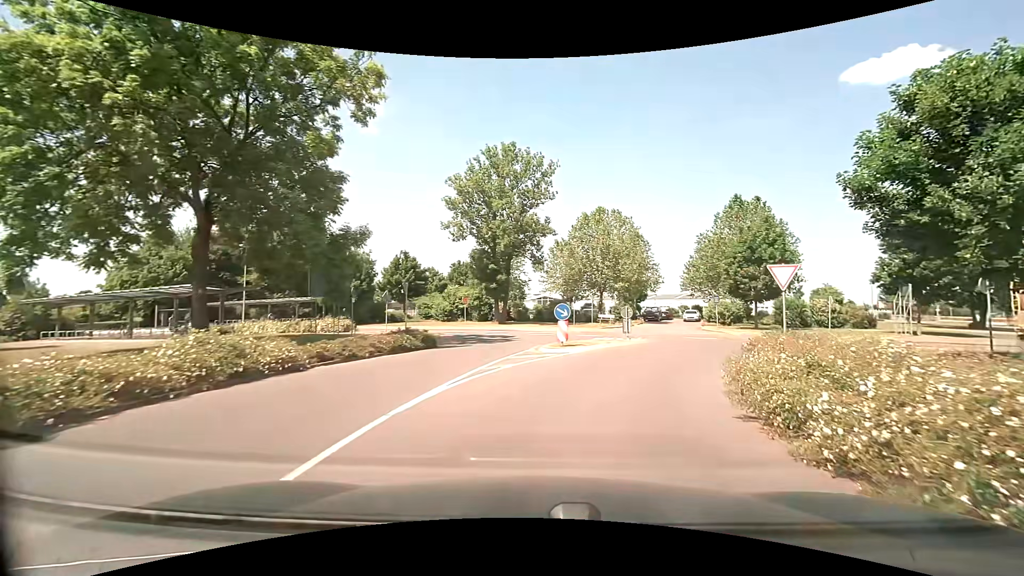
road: secondary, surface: asphalt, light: Day
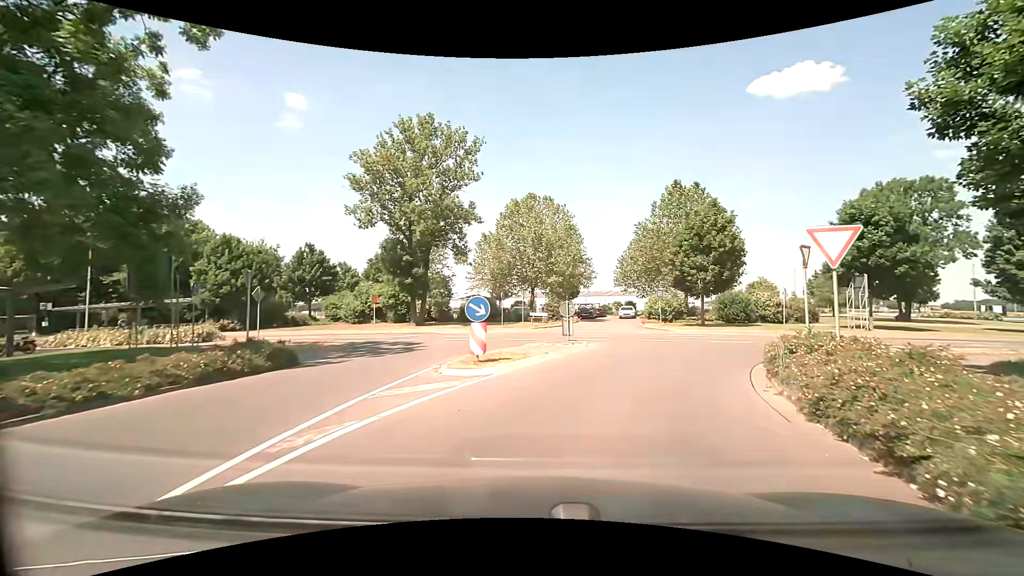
(+0.5, +6.6) m; +9°
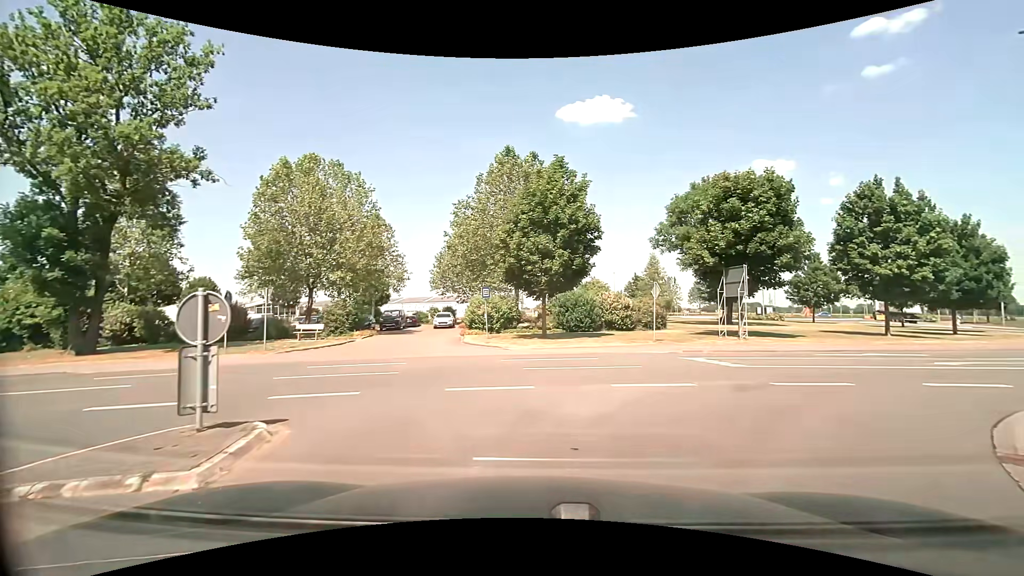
(+2.3, +13.5) m; +20°
(+2, +10) (+11, +14) (+20, +18) (+29, +22) (+37, +28) (+44, +36) (+49, +44) (+53, +53) (+55, +63) (+55, +73) m
